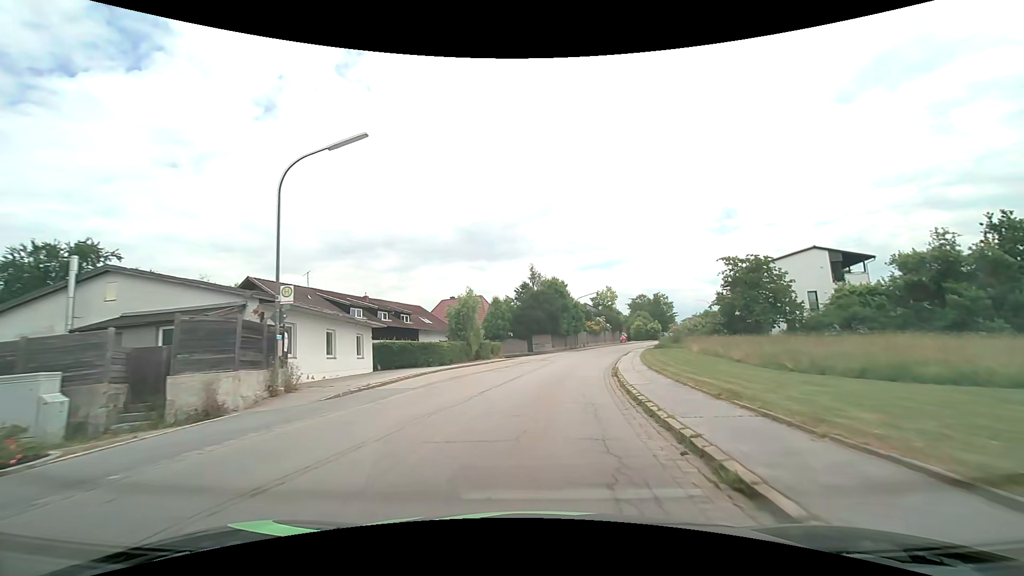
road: tertiary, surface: asphalt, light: Day
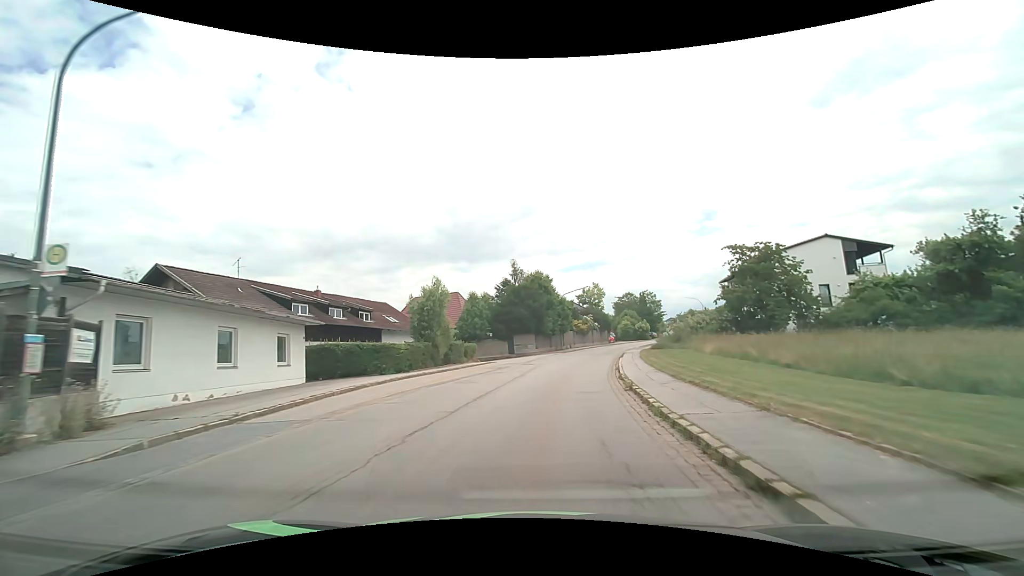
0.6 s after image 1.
(+0.1, +6.7) m; +2°
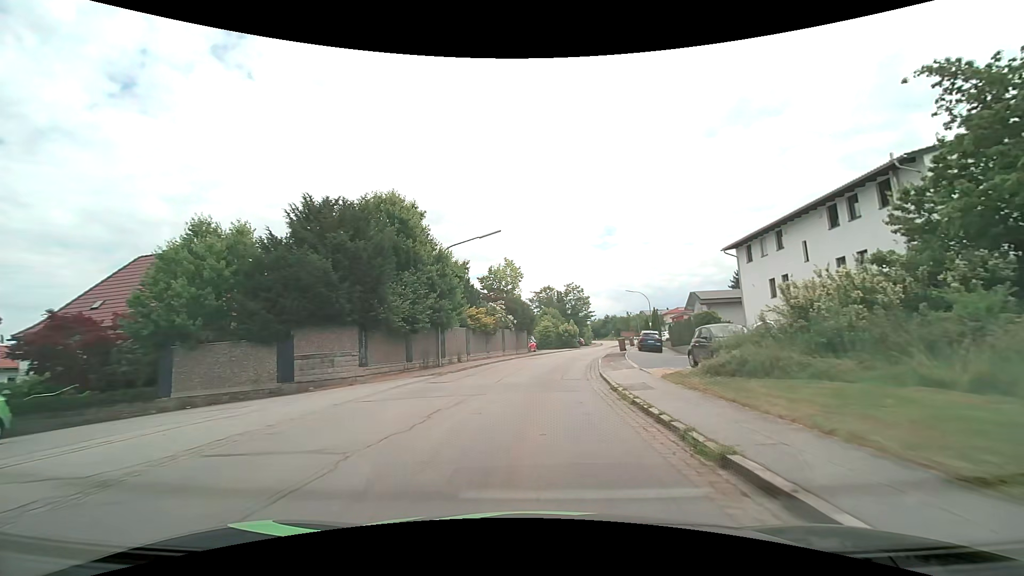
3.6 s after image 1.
(+3.2, +33.2) m; +11°
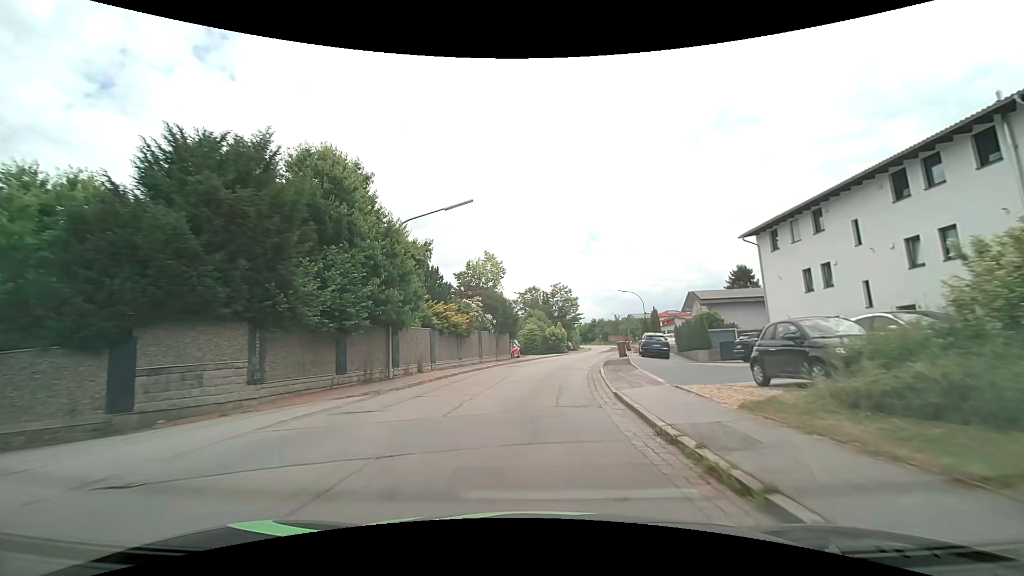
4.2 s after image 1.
(+0.1, +6.8) m; +2°
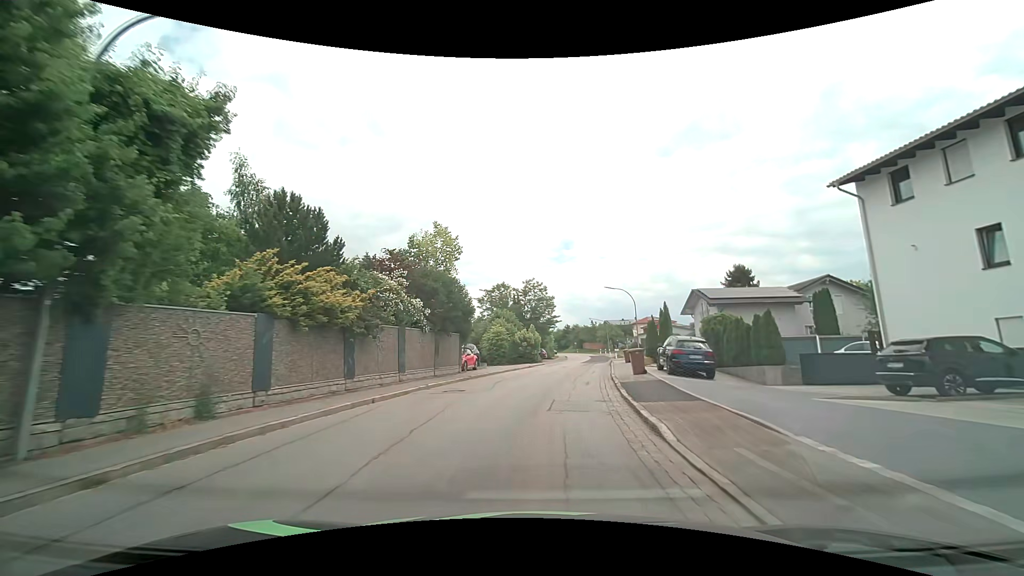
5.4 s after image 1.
(+0.4, +13.9) m; +3°
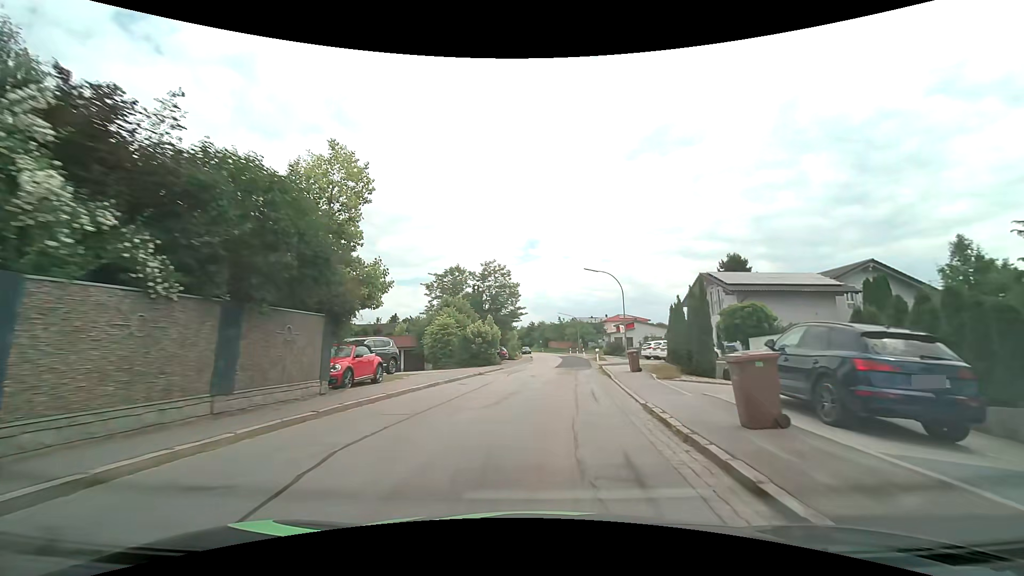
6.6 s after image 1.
(+0.4, +14.0) m; +4°
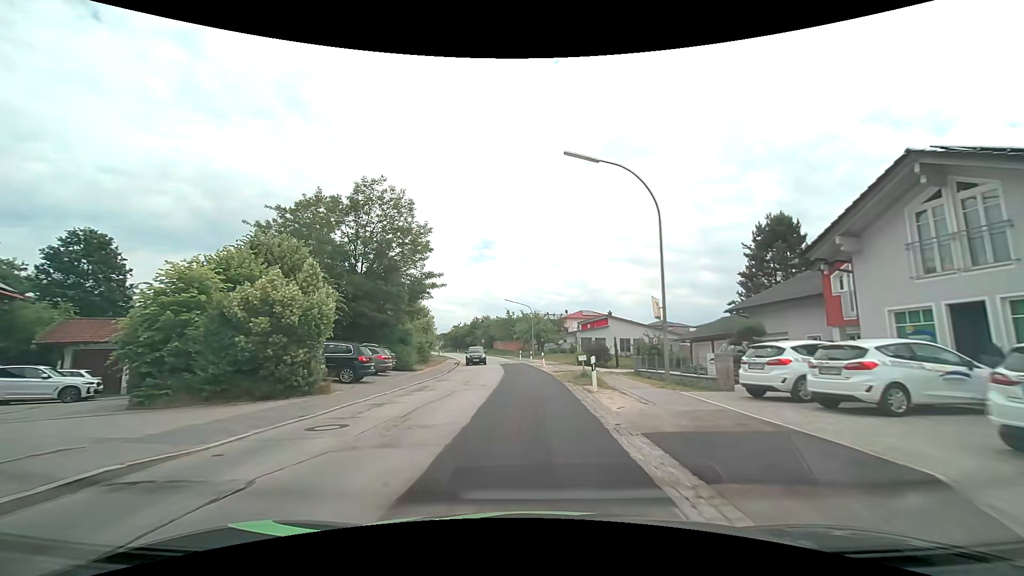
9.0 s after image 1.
(+2.1, +28.4) m; +6°
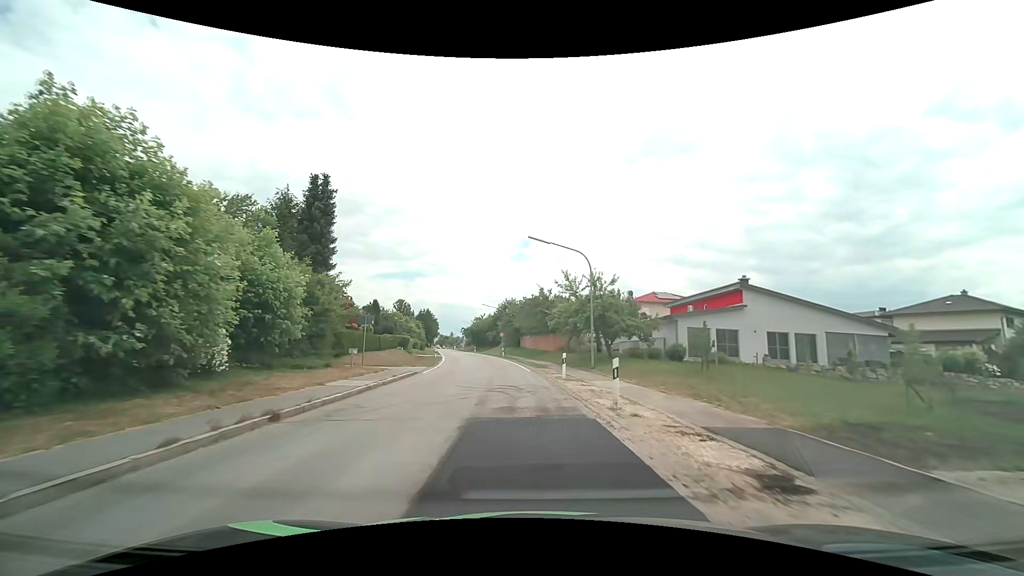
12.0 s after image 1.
(-0.7, +36.4) m; -4°
(0, +10) (-1, +20) (-2, +30) (-3, +40) (-4, +50) (-6, +60) (-8, +69) (-10, +79) (-12, +89) (-13, +99) m
